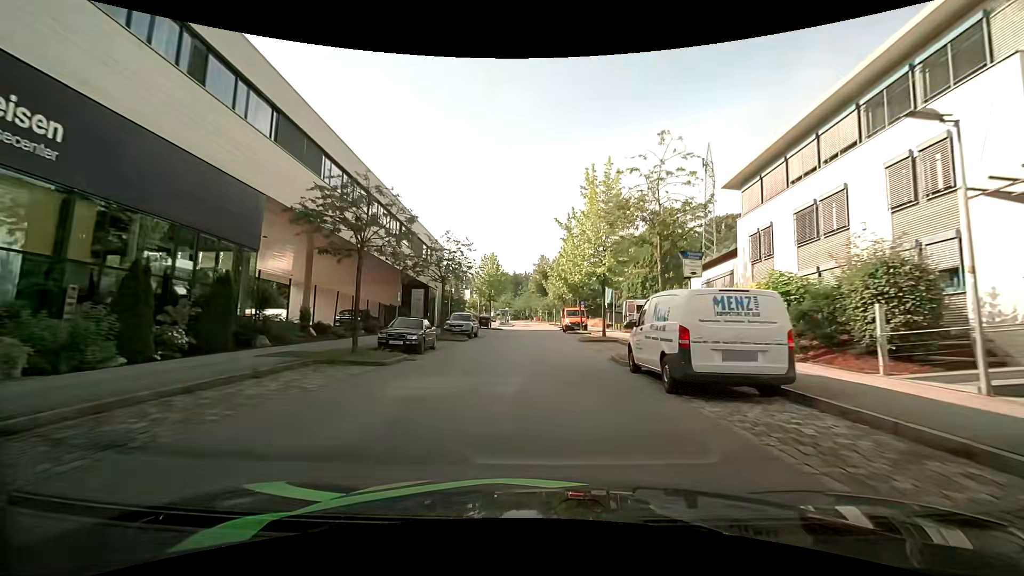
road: residential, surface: asphalt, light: Day
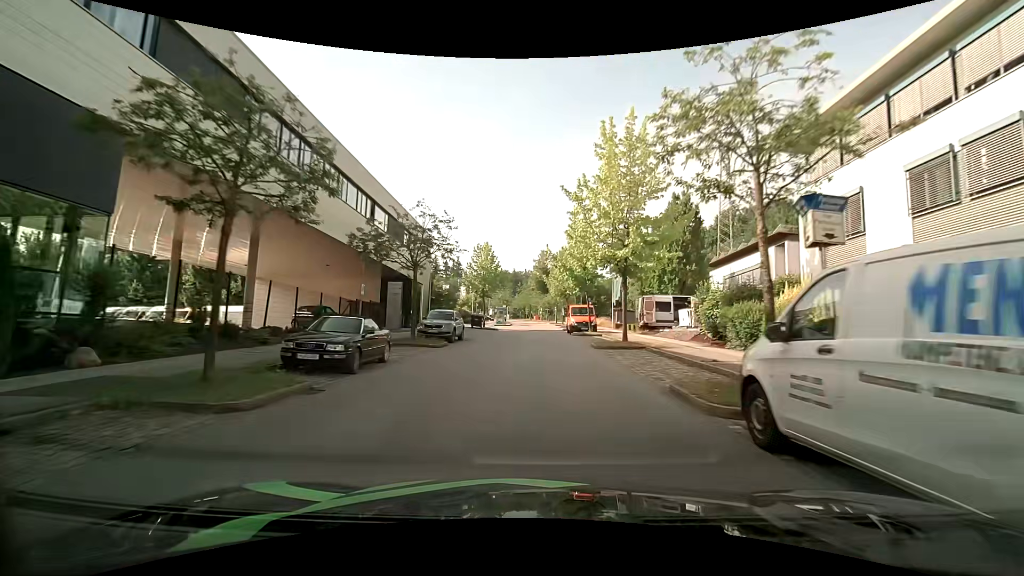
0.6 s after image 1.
(0.0, +7.0) m; 0°
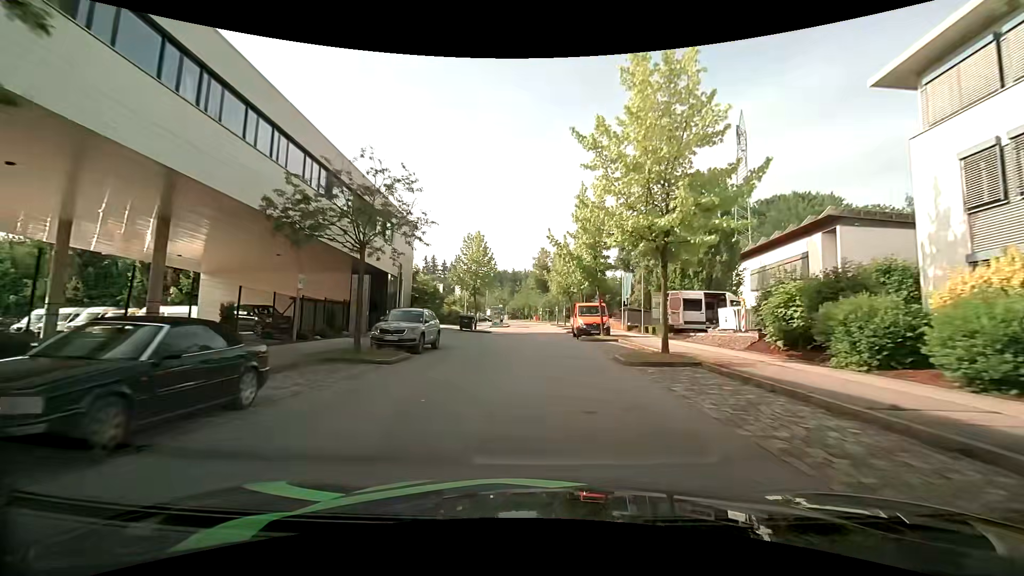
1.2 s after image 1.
(0.0, +7.0) m; 0°
(0, +10) (0, +20) (0, +30) (+1, +40) (+1, +50) (+1, +60) (+1, +70) (+1, +80) (0, +90) (0, +100) m
